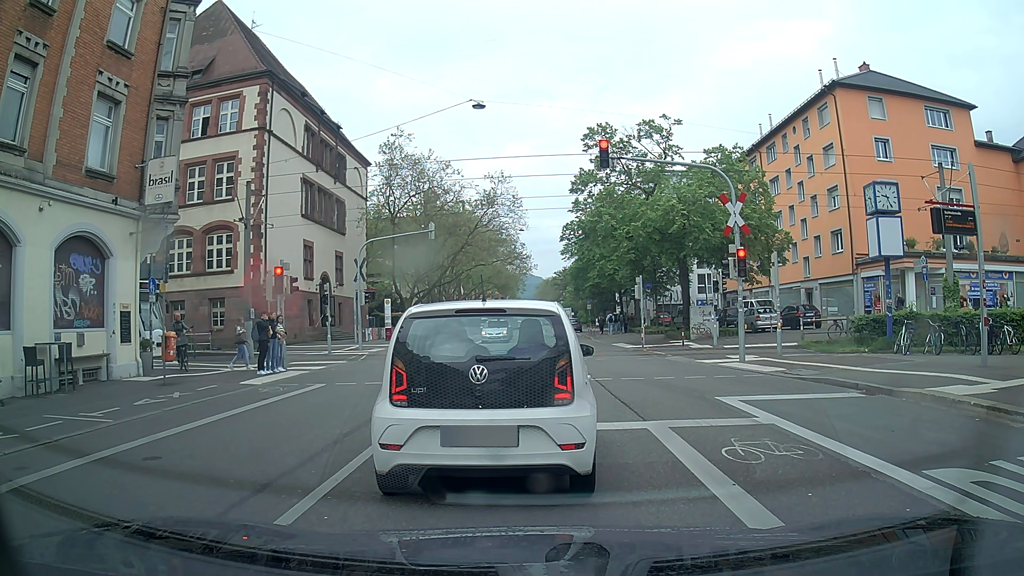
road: secondary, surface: asphalt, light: Day
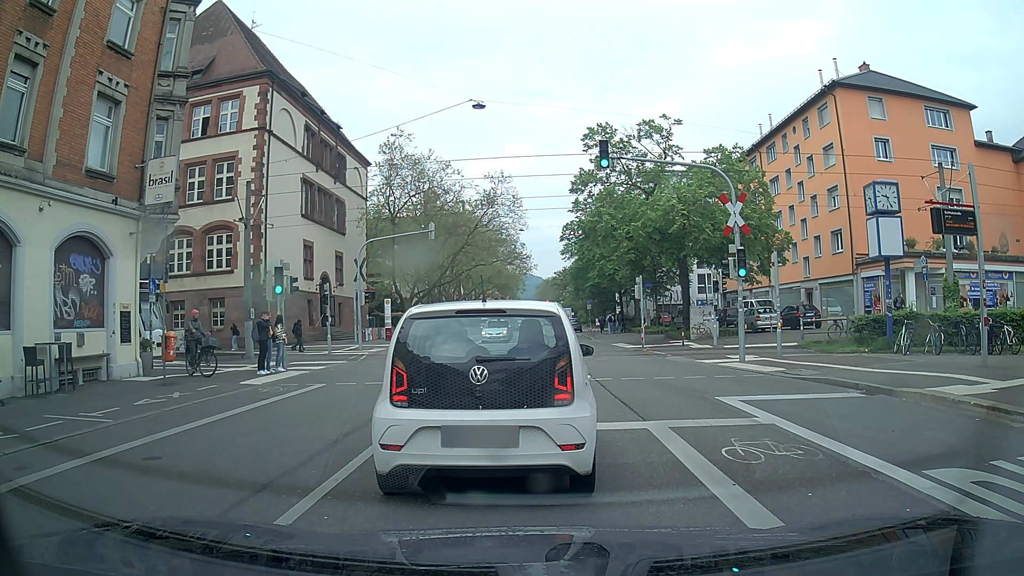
(0.0, 0.0) m; 0°
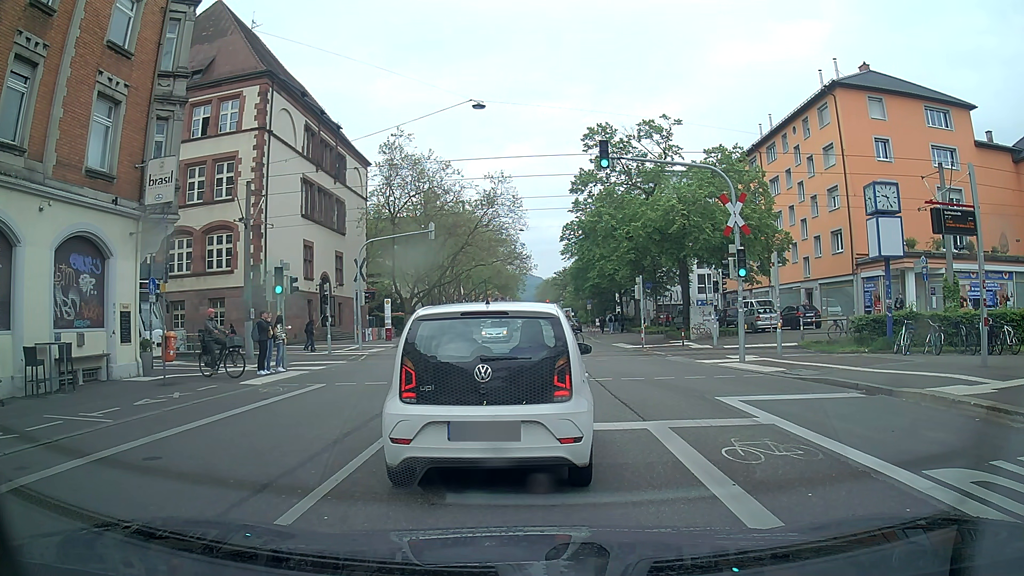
(0.0, 0.0) m; 0°
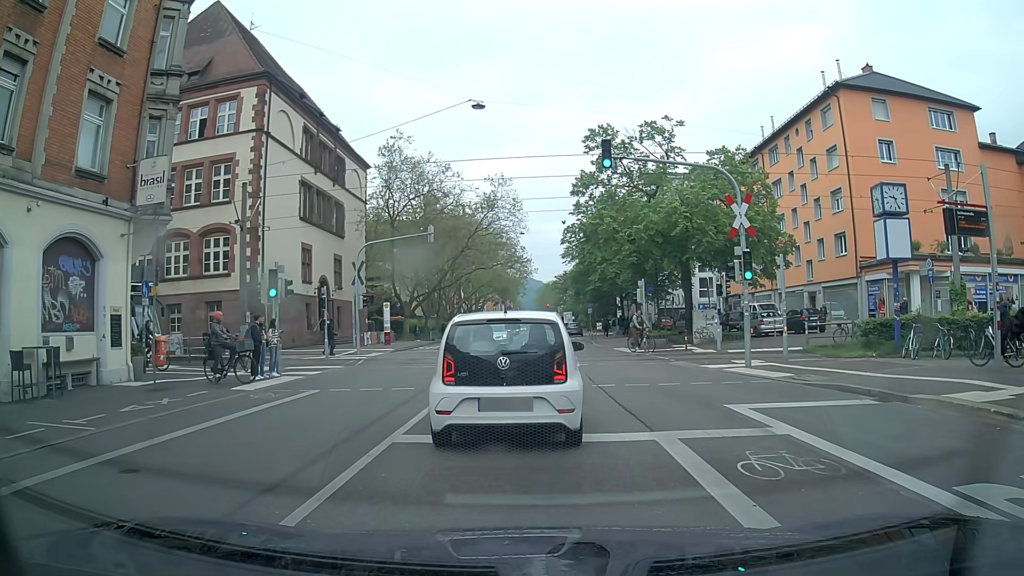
(0.0, +0.5) m; 0°
